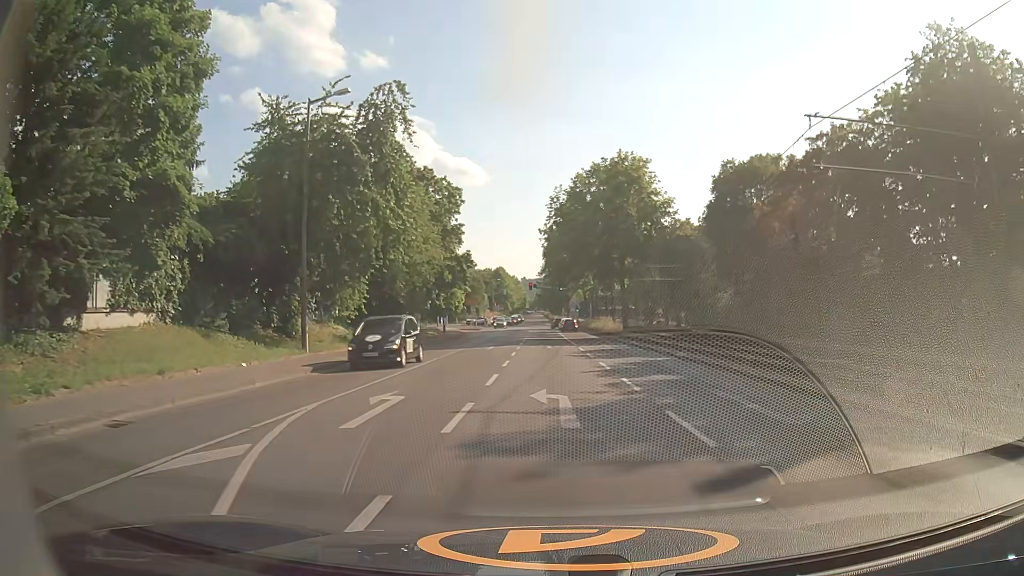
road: secondary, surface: asphalt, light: Day
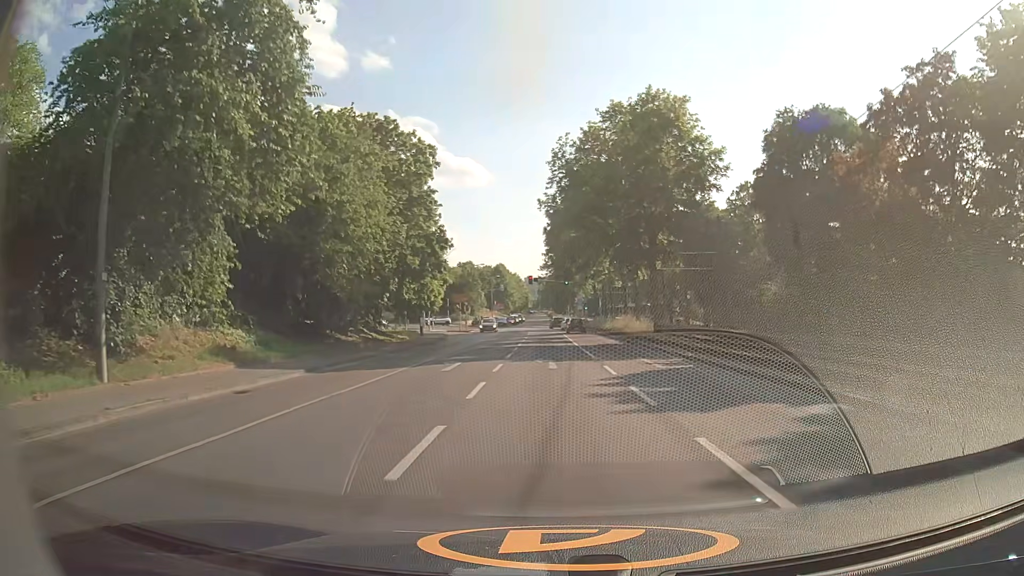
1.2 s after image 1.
(0.0, +14.4) m; 0°
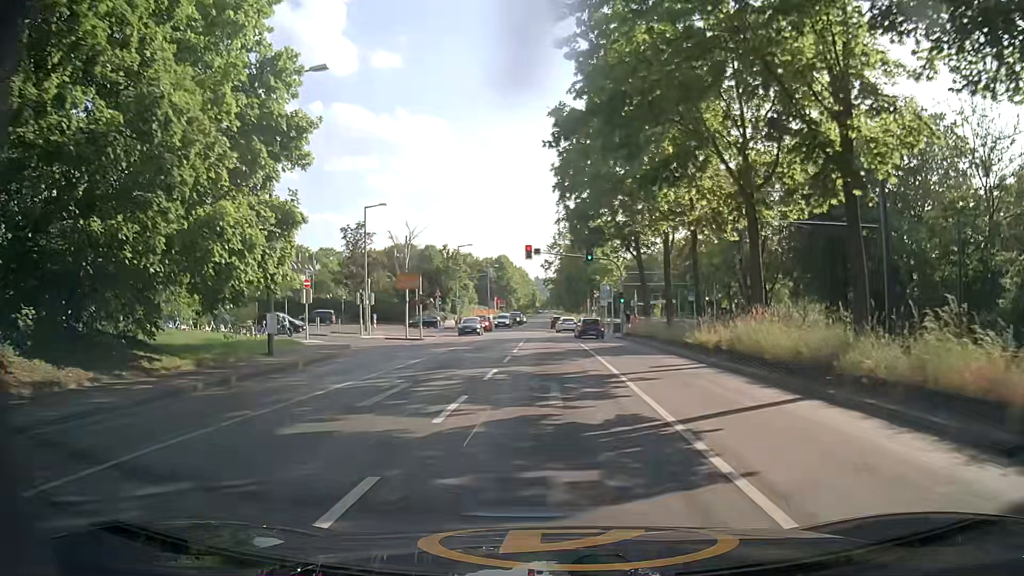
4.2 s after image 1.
(-0.1, +32.6) m; -1°
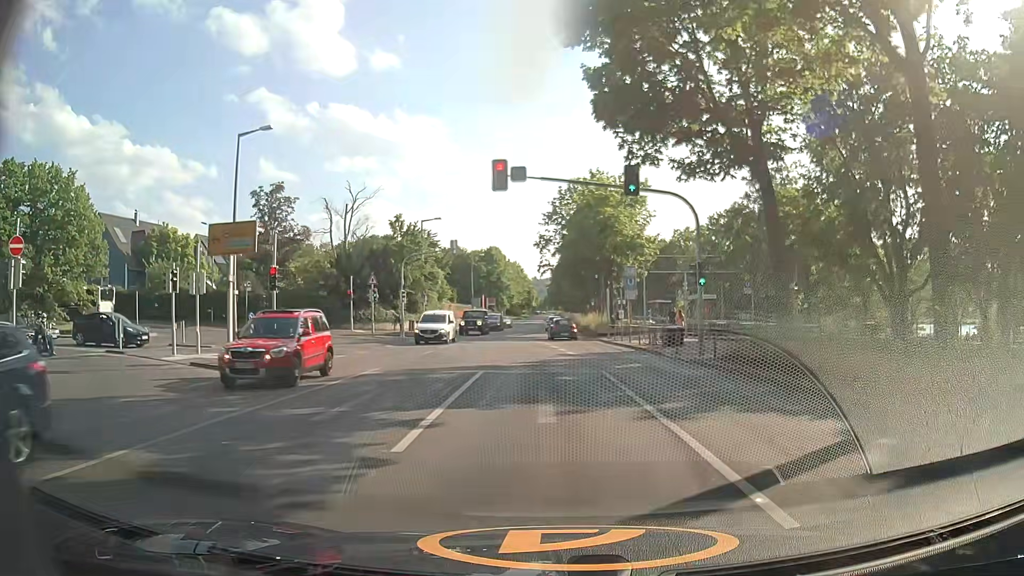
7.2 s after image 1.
(+0.2, +25.5) m; +1°
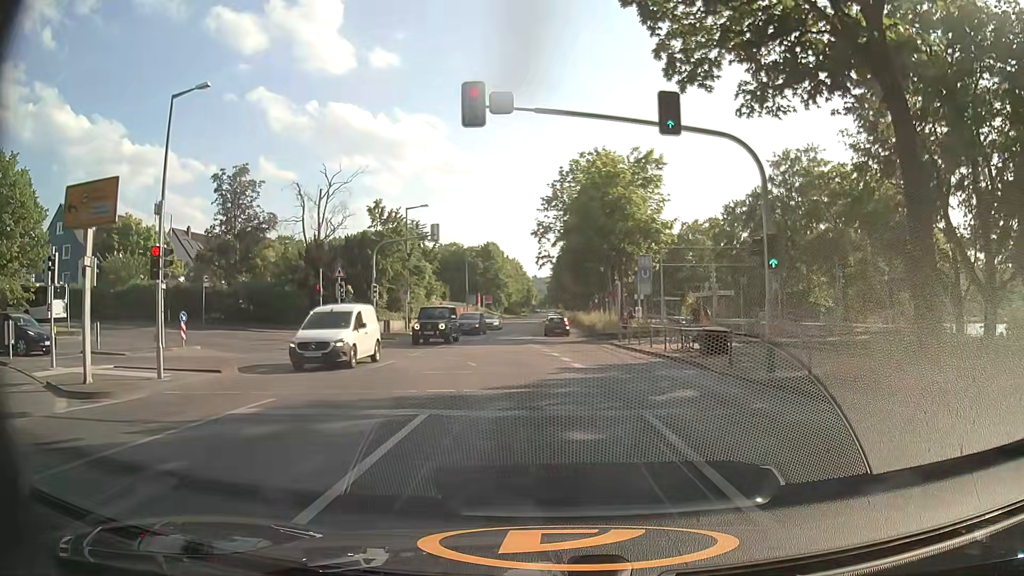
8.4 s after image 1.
(0.0, +7.1) m; -1°
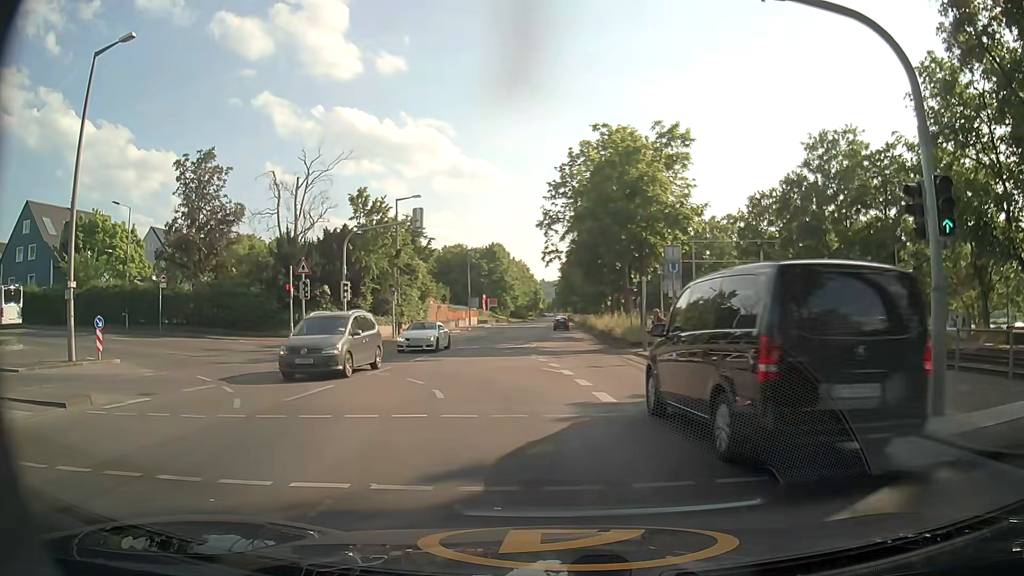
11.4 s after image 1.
(+0.1, +6.4) m; -2°
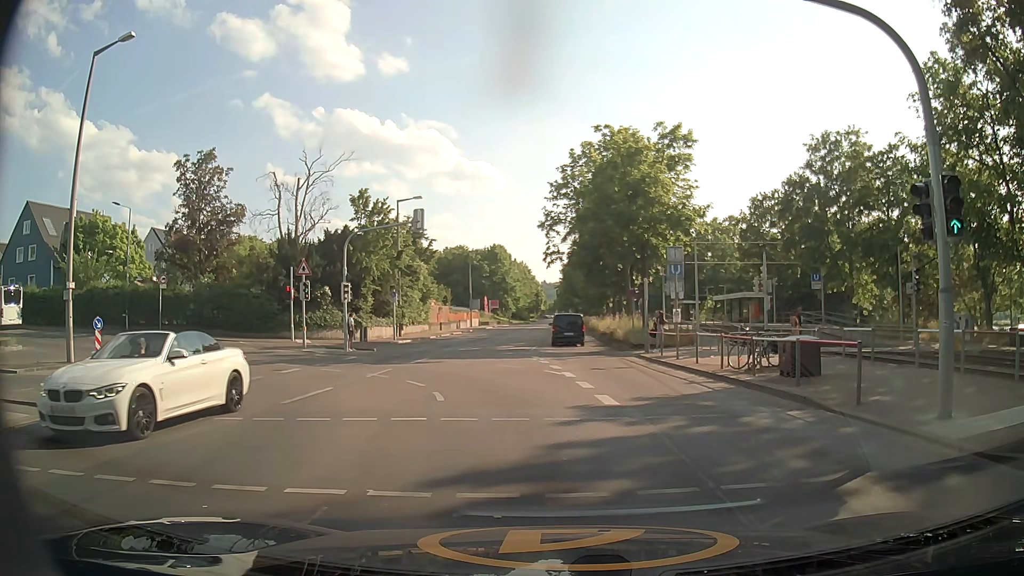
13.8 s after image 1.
(0.0, +0.2) m; 0°
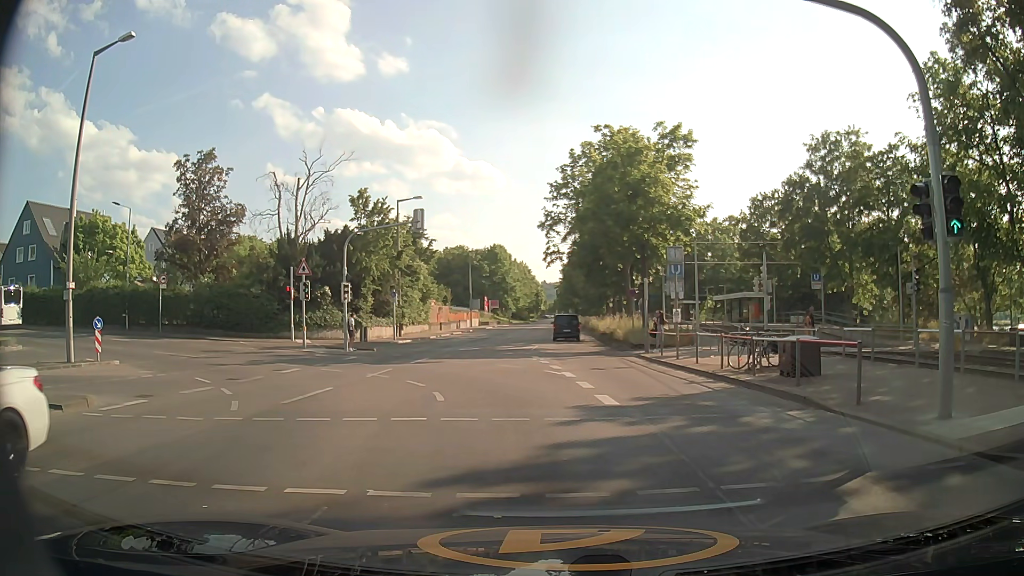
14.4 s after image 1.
(0.0, 0.0) m; 0°
(0, +10) (-2, +20) (-8, +27) (-17, +31) (-27, +33) (-37, +34) (-47, +34) (-57, +35) (-67, +36) (-77, +37) m
